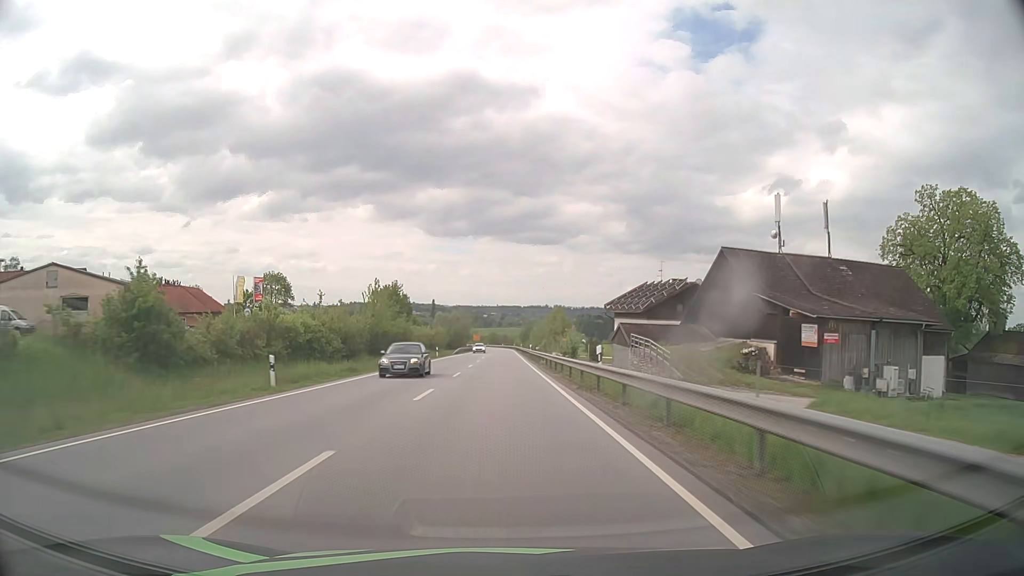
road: primary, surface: asphalt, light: Day
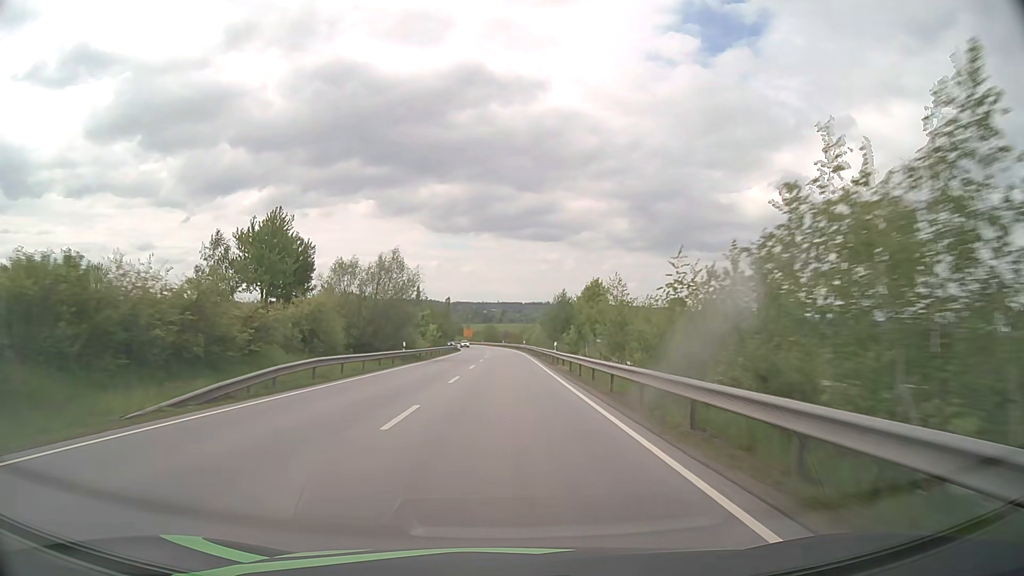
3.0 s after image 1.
(-0.3, +76.6) m; 0°
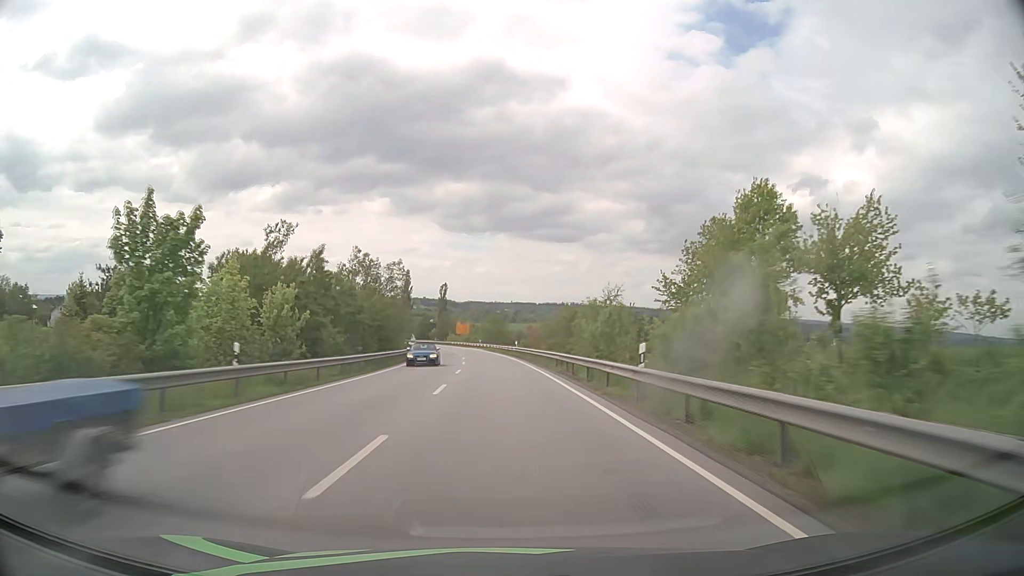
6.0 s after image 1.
(0.0, +75.3) m; -1°
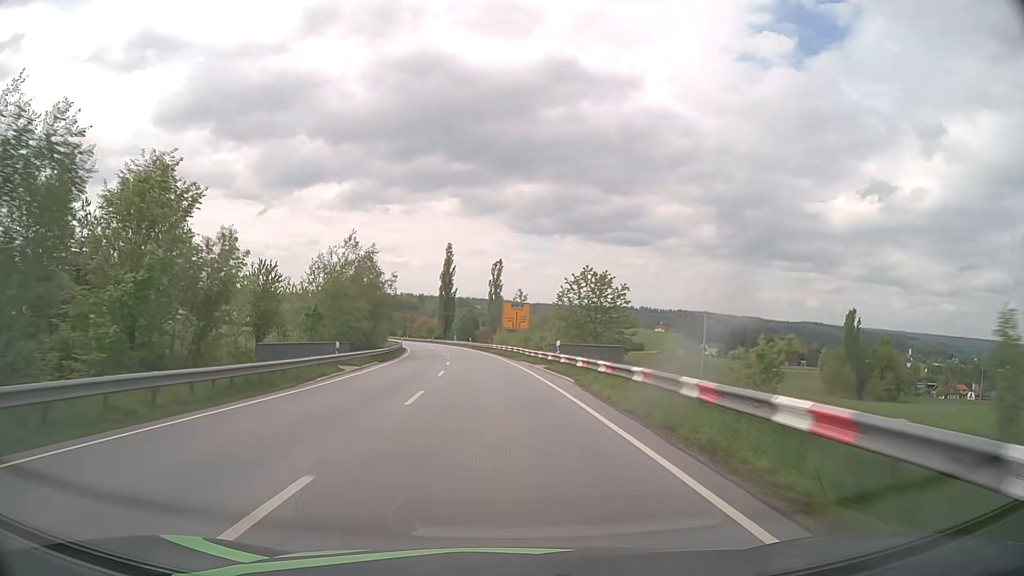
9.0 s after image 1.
(-3.0, +73.8) m; -5°
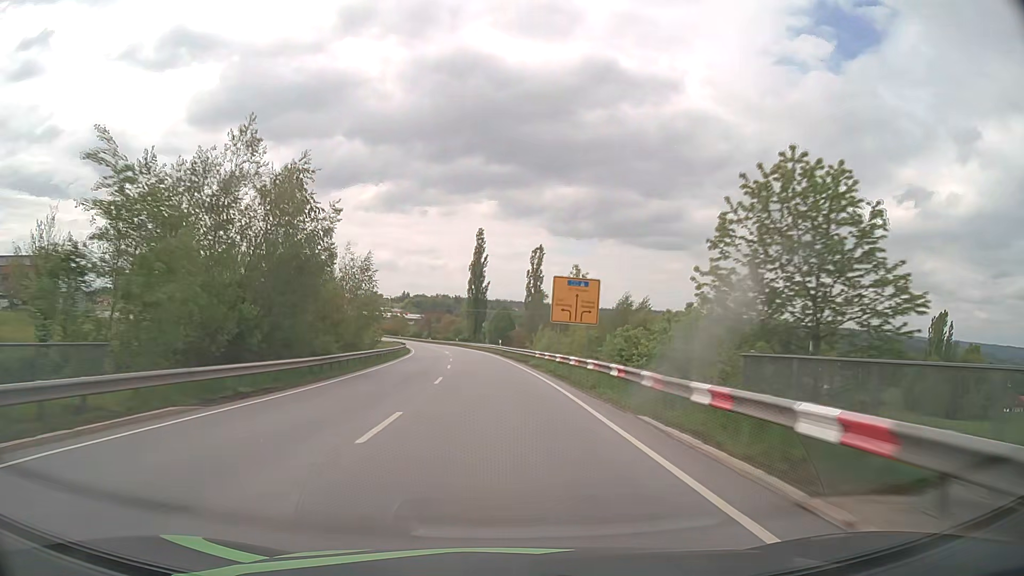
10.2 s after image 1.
(-0.8, +29.1) m; -3°
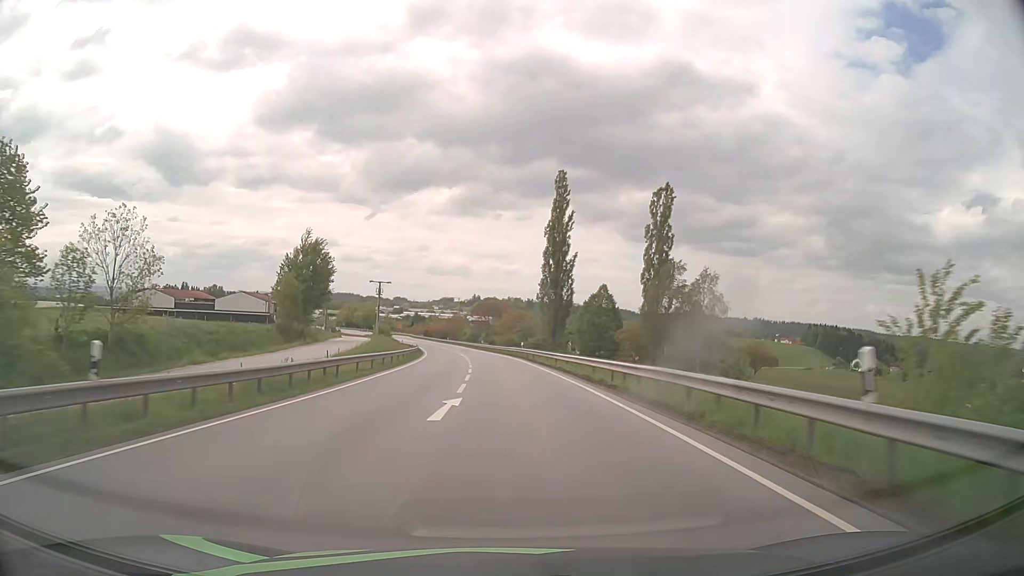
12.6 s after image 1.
(-3.4, +58.2) m; -6°
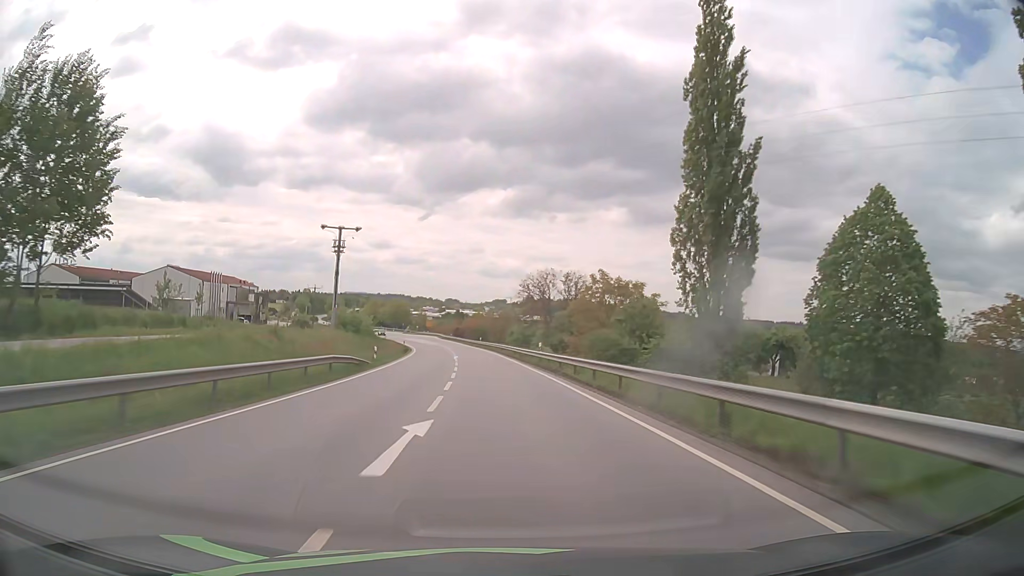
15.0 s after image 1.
(-2.2, +59.5) m; -4°
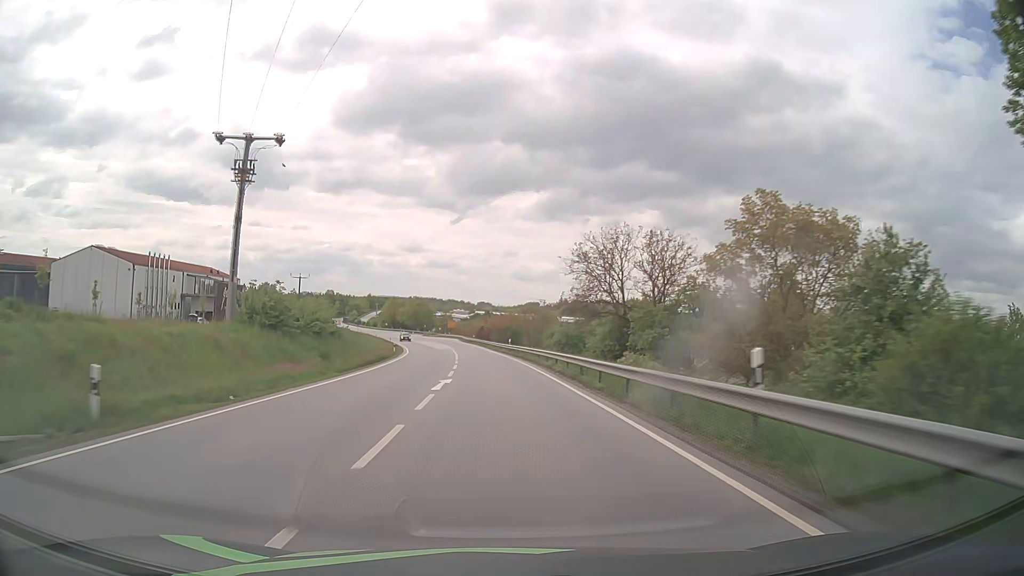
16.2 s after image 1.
(-0.8, +30.2) m; -3°
(0, +10) (0, +20) (-1, +30) (-1, +40) (-2, +50) (-3, +60) (-4, +70) (-5, +80) (-6, +90) (-8, +100) m
